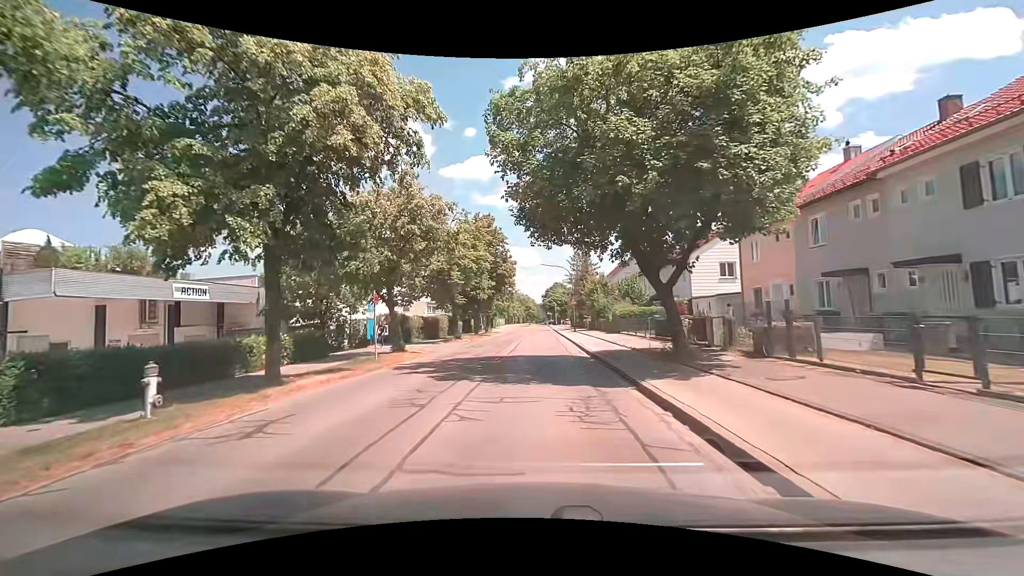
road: tertiary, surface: asphalt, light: Day
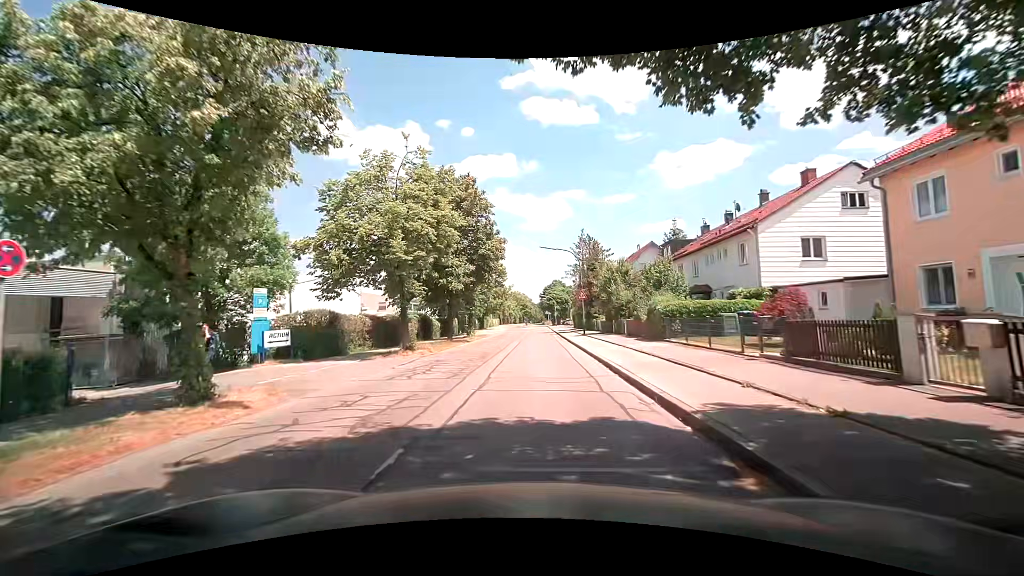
(-0.1, +12.6) m; -1°
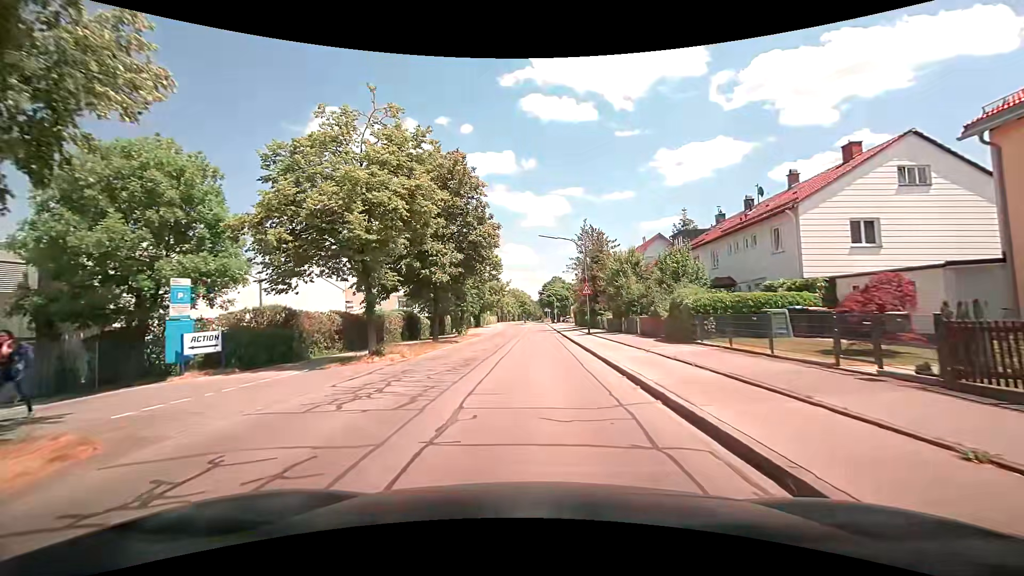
(0.0, +4.3) m; +2°
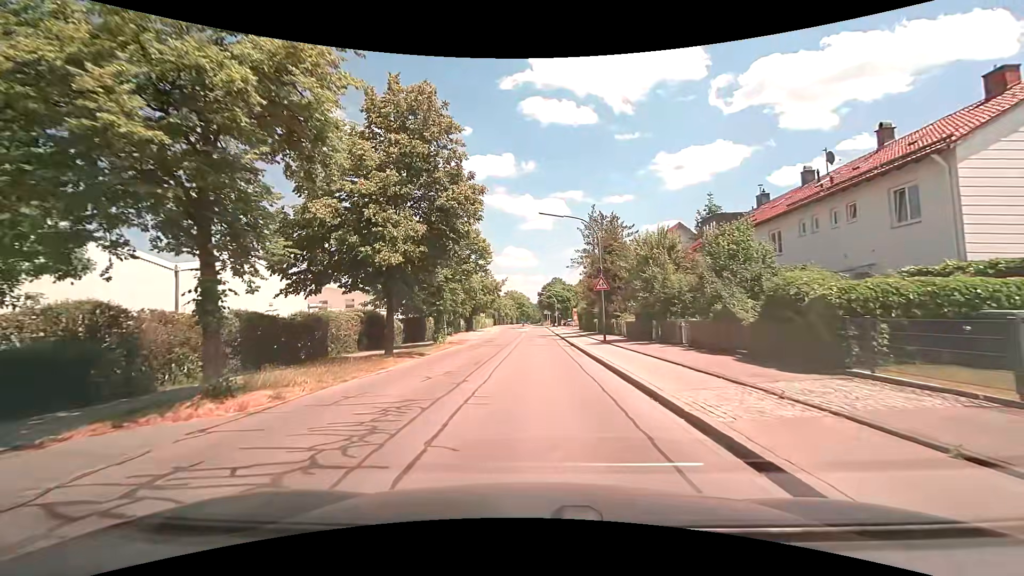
(-0.2, +8.6) m; -2°
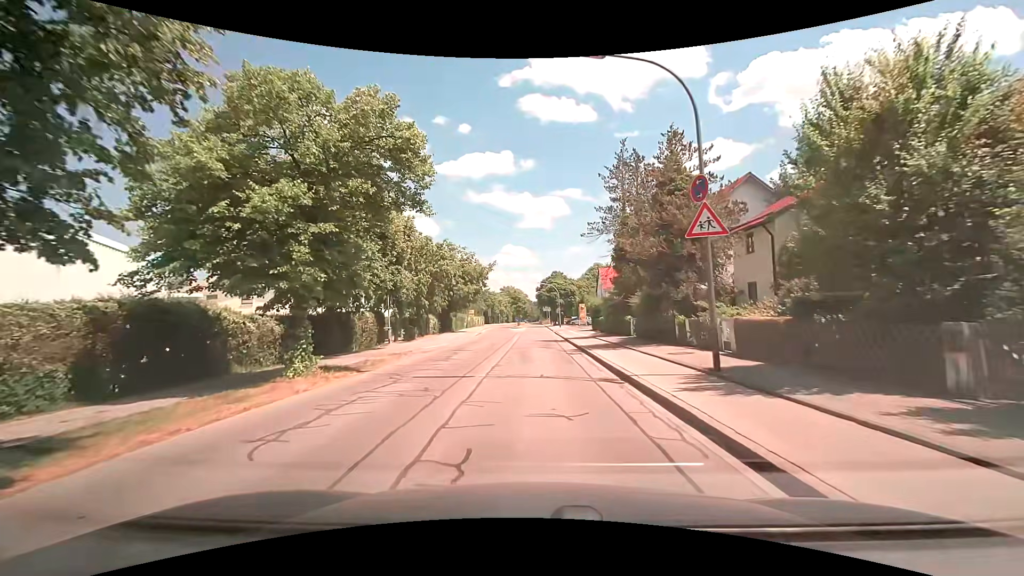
(+0.2, +16.8) m; +1°
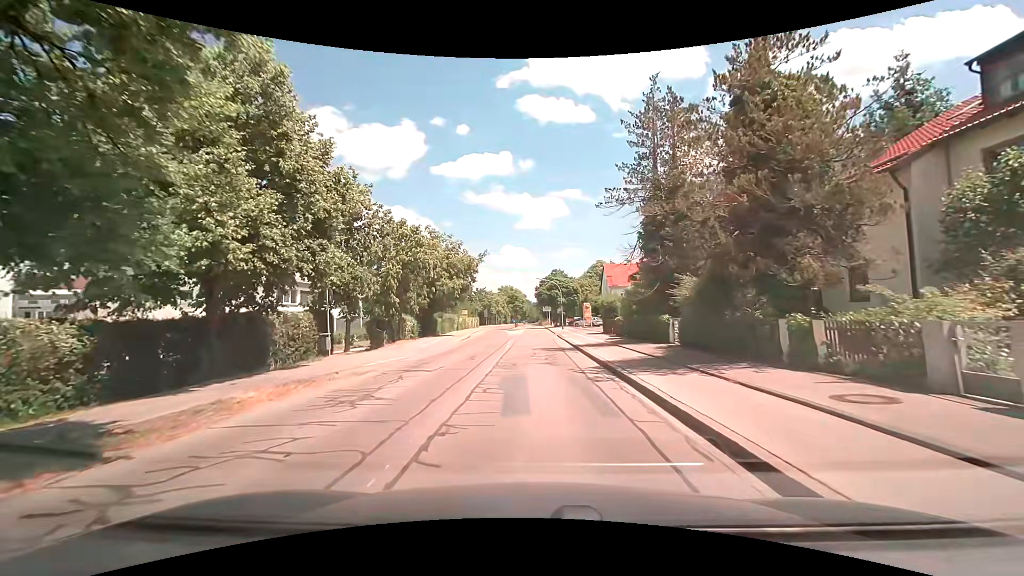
(0.0, +8.3) m; 0°
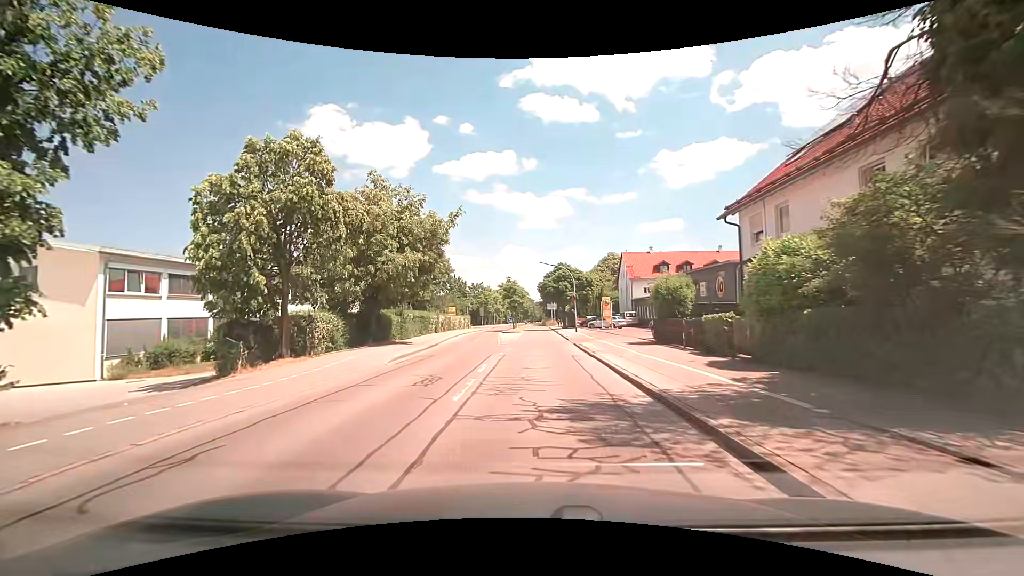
(0.0, +16.3) m; 0°
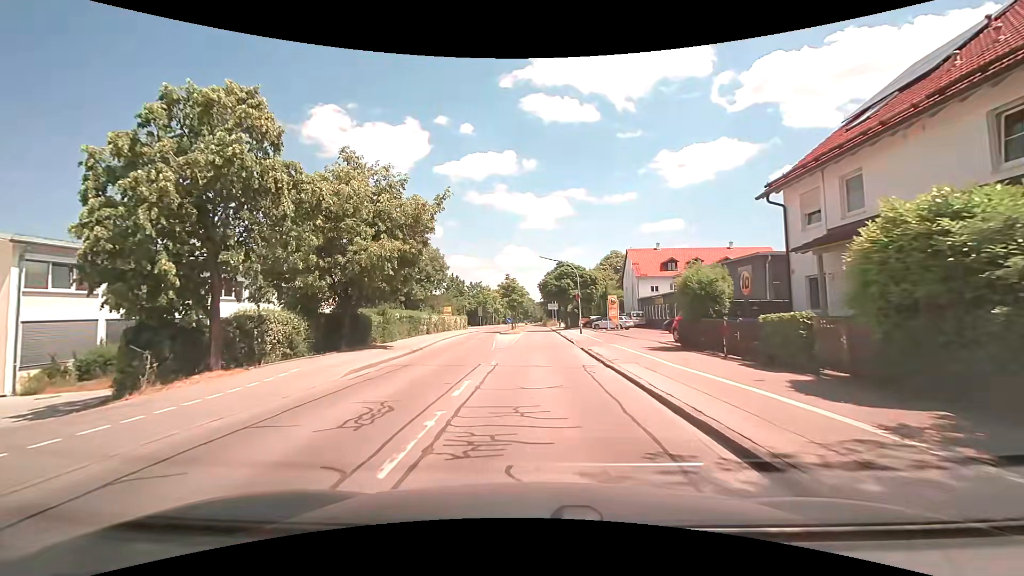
(0.0, +4.0) m; 0°
